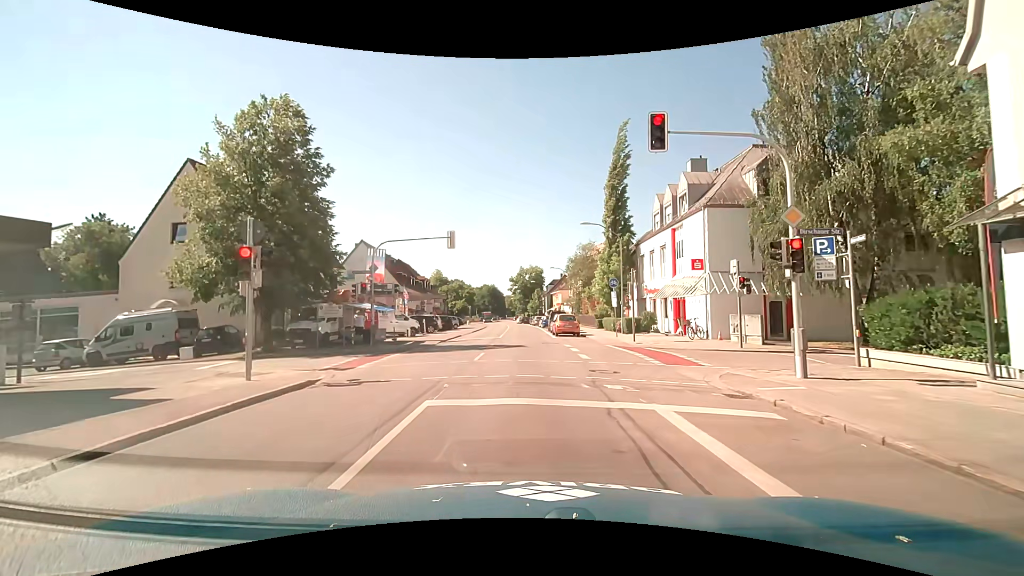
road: secondary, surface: asphalt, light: Day
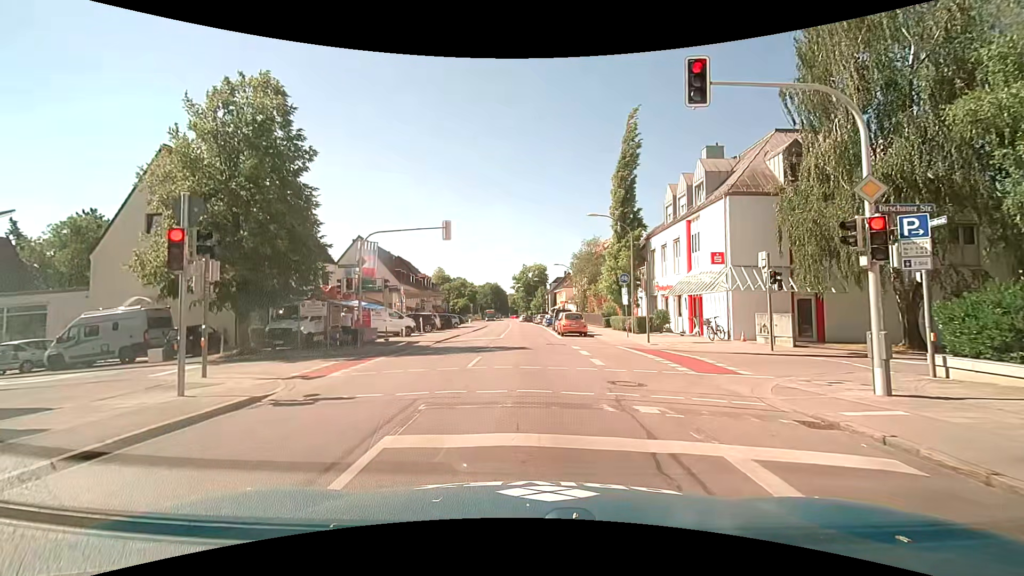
(0.0, +2.3) m; -1°
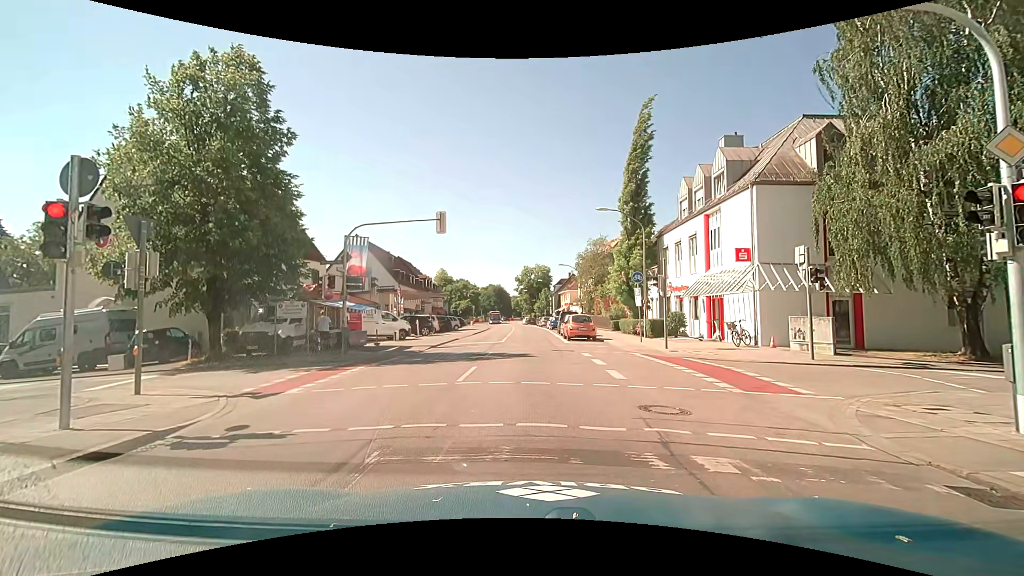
(0.0, +2.2) m; +1°
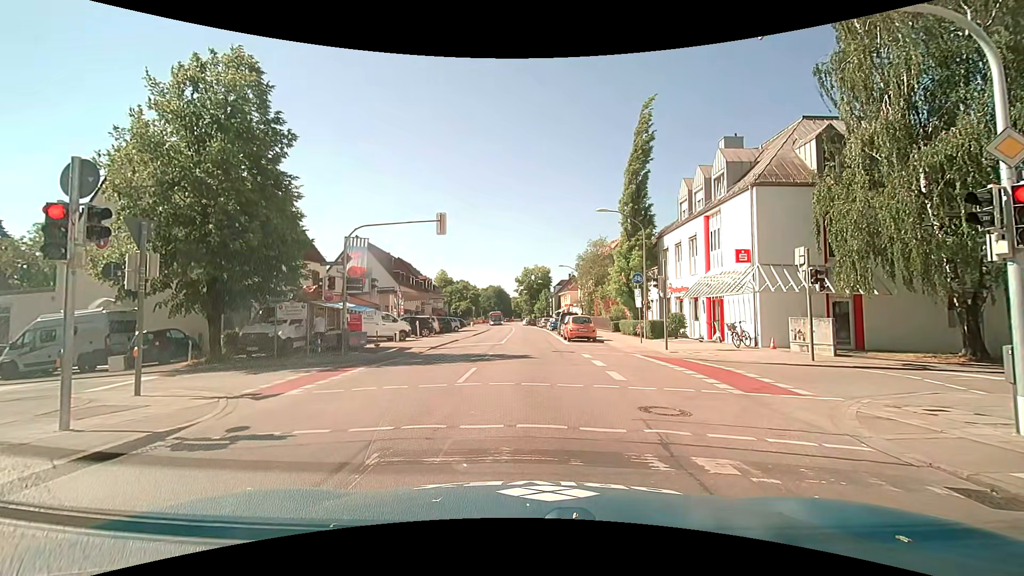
(0.0, 0.0) m; 0°
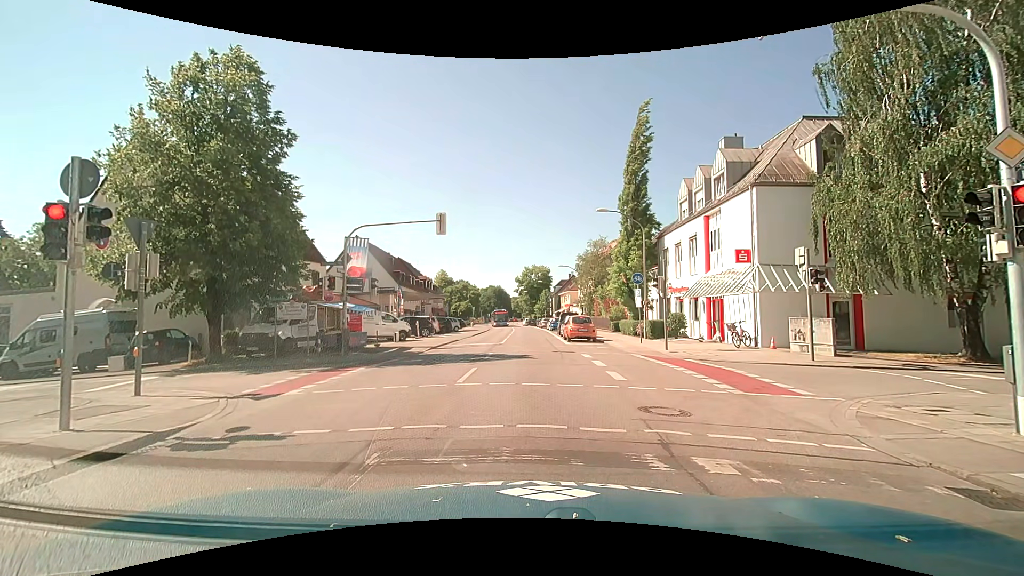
(0.0, 0.0) m; 0°
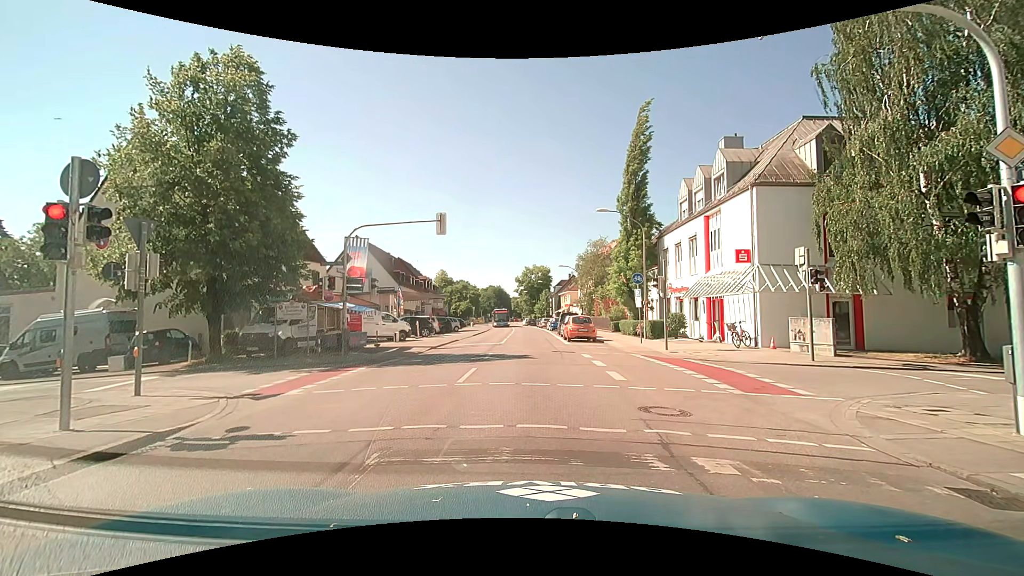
(0.0, 0.0) m; 0°
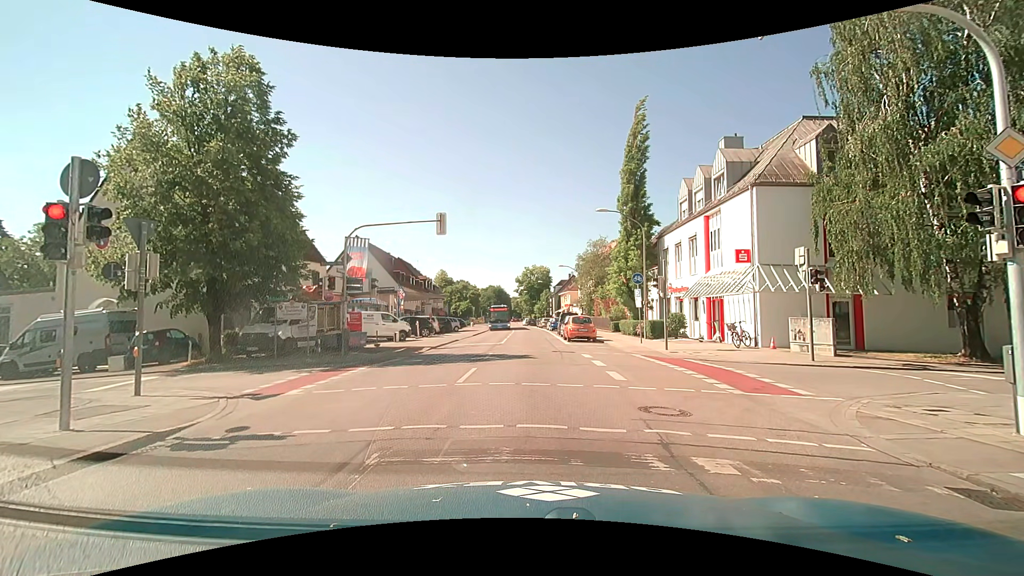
(0.0, 0.0) m; 0°
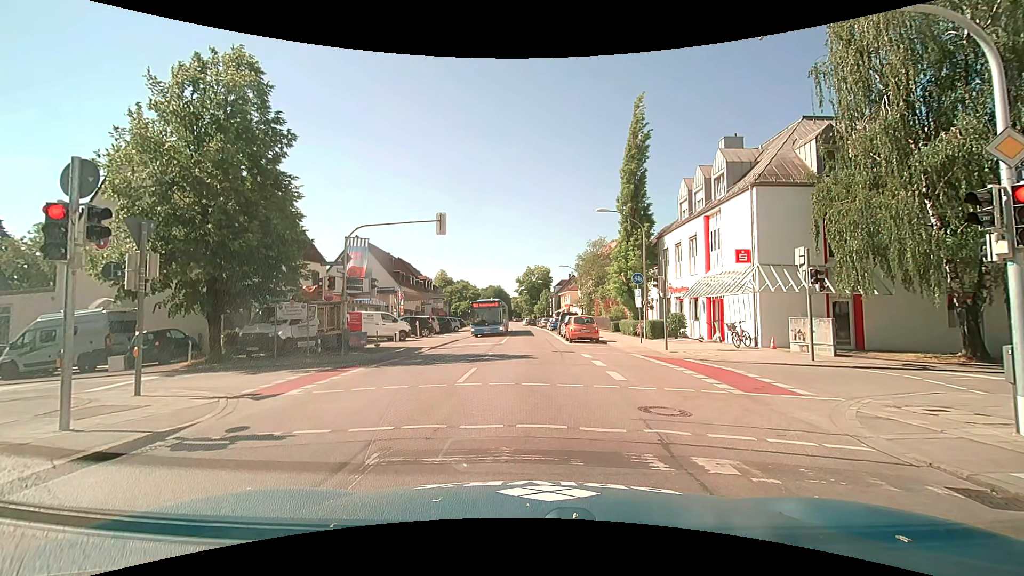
(0.0, 0.0) m; 0°
